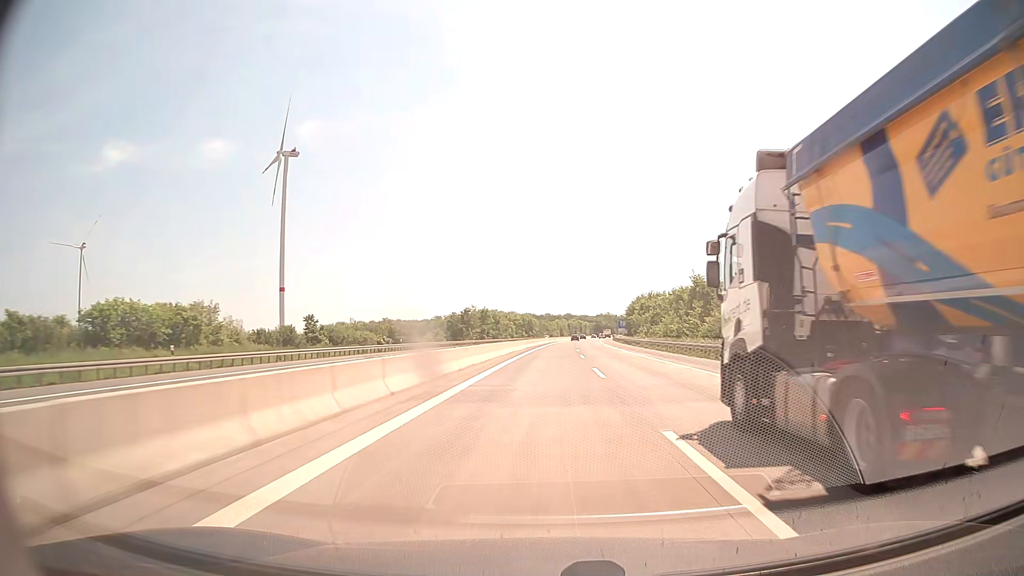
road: motorway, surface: asphalt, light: Day
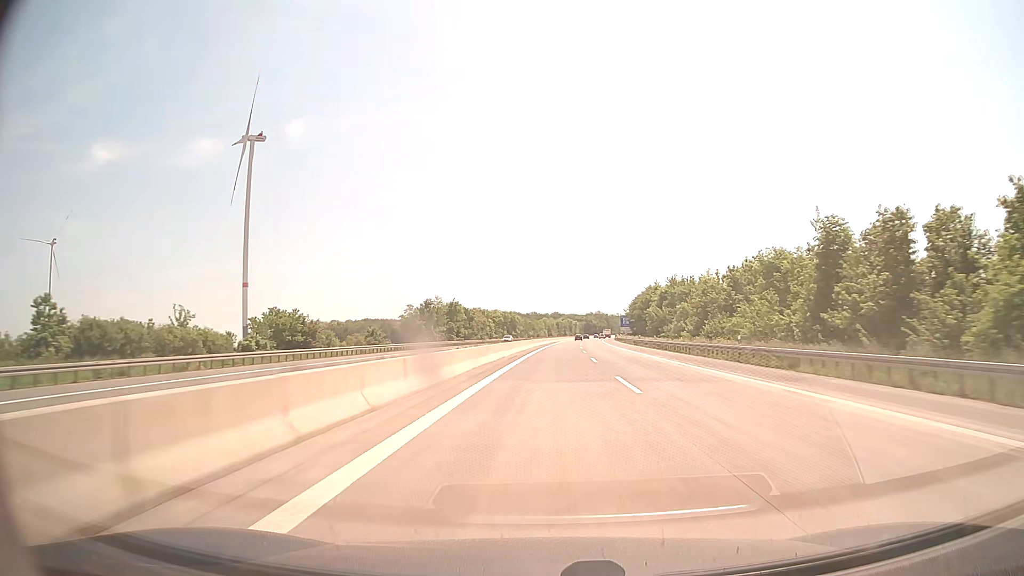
(+0.5, +41.6) m; +1°
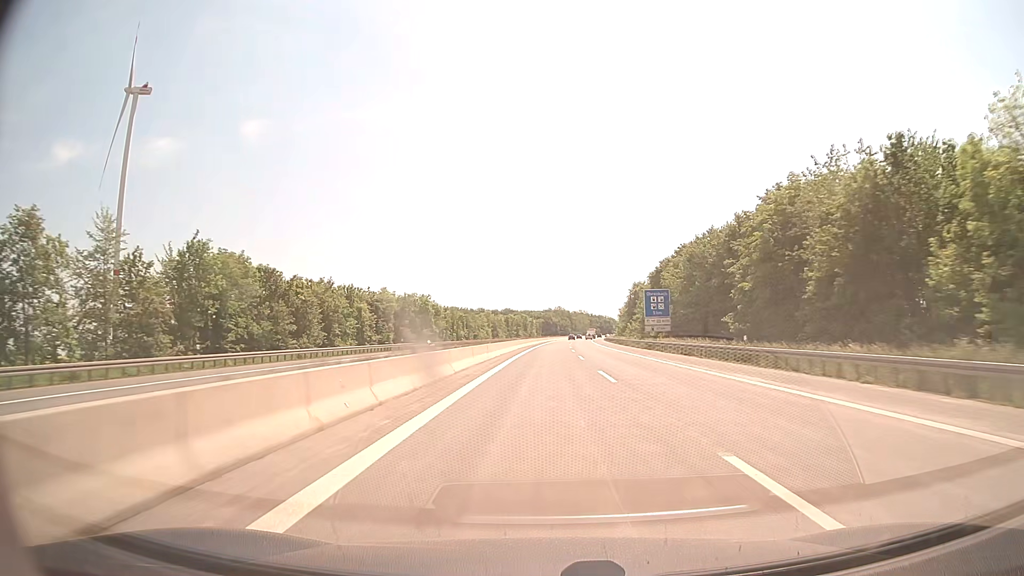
(+3.7, +103.9) m; +4°
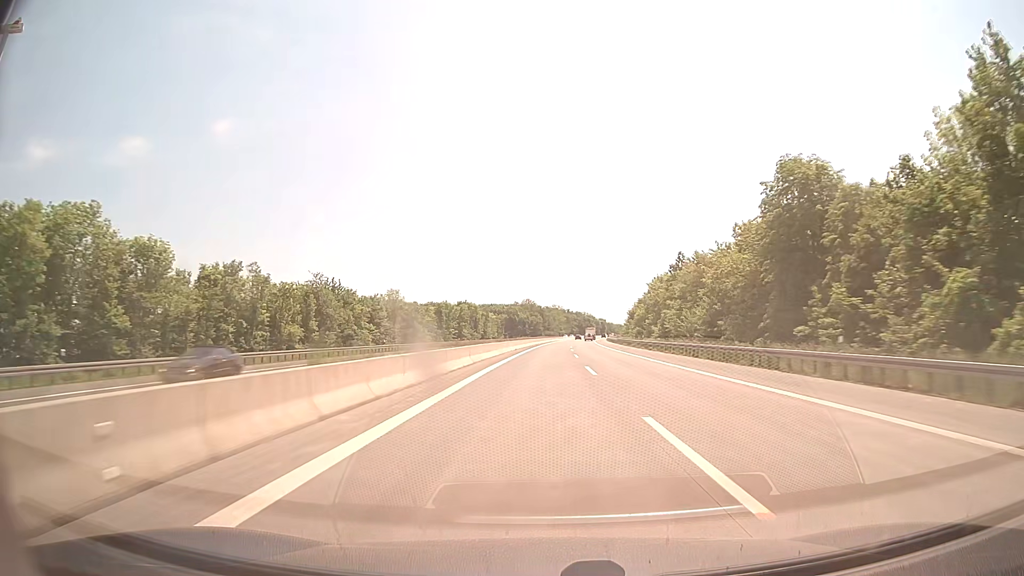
(+2.4, +104.0) m; +3°
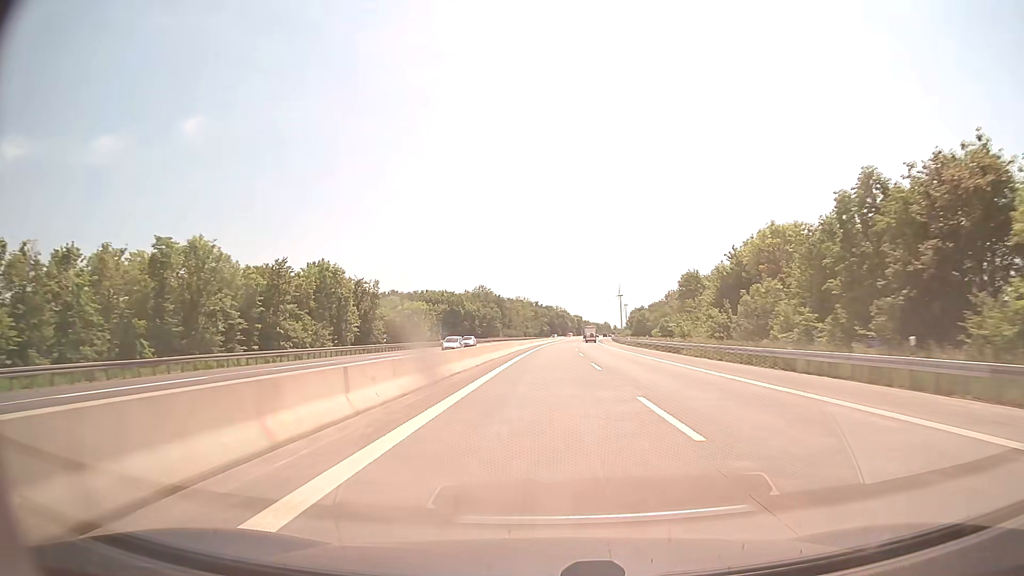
(+2.3, +104.1) m; +3°
(0, +10) (0, +20) (0, +30) (0, +40) (+1, +50) (+1, +60) (+1, +70) (+2, +80) (+2, +90) (+3, +100) m
